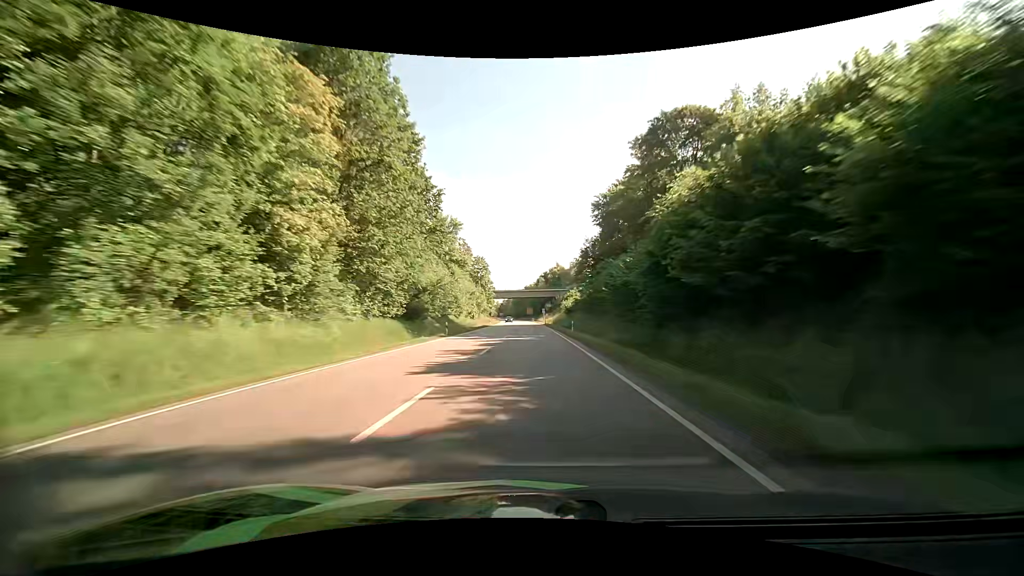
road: primary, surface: asphalt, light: Day
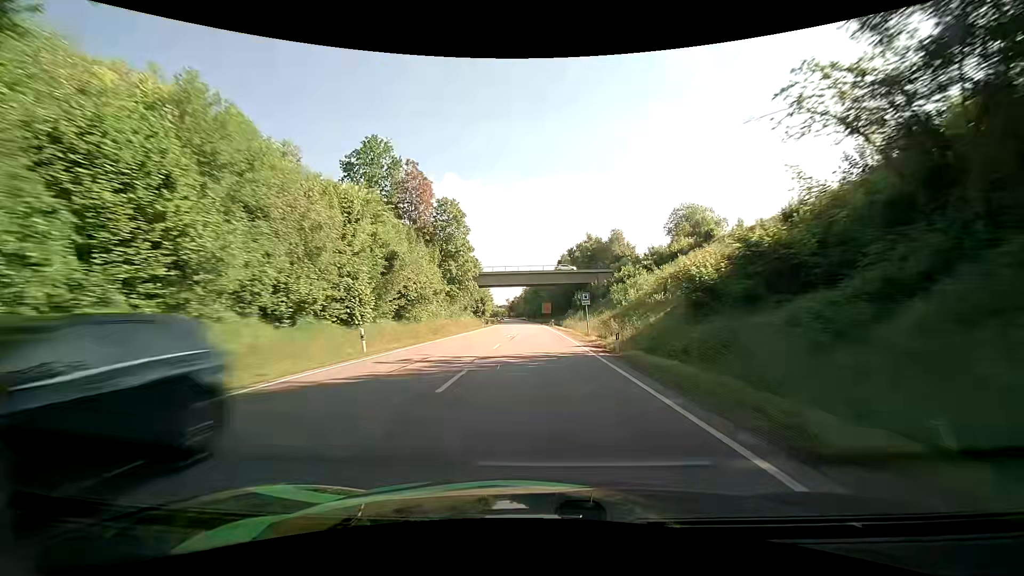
(-1.3, +69.7) m; -2°
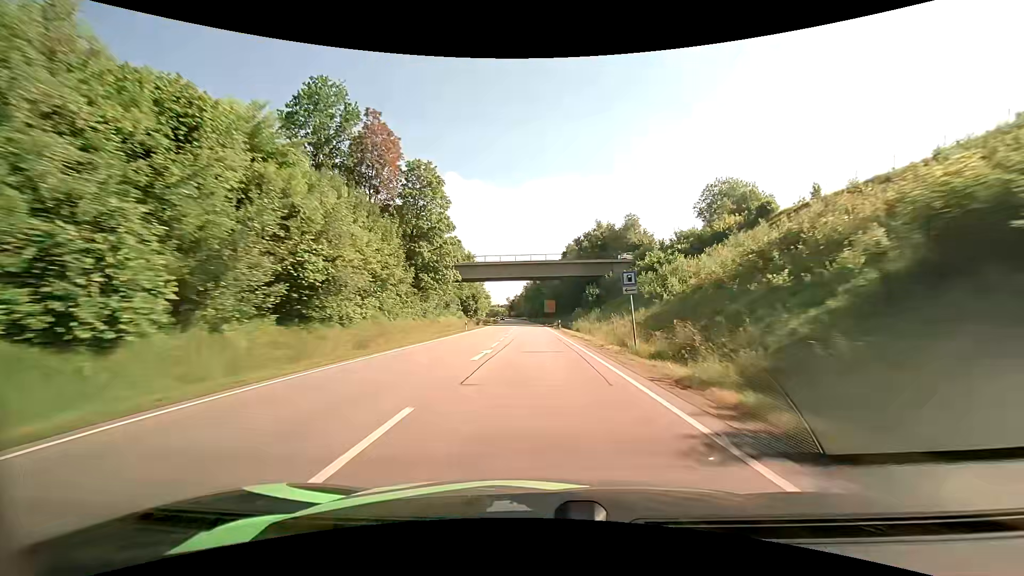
(-0.1, +17.4) m; 0°
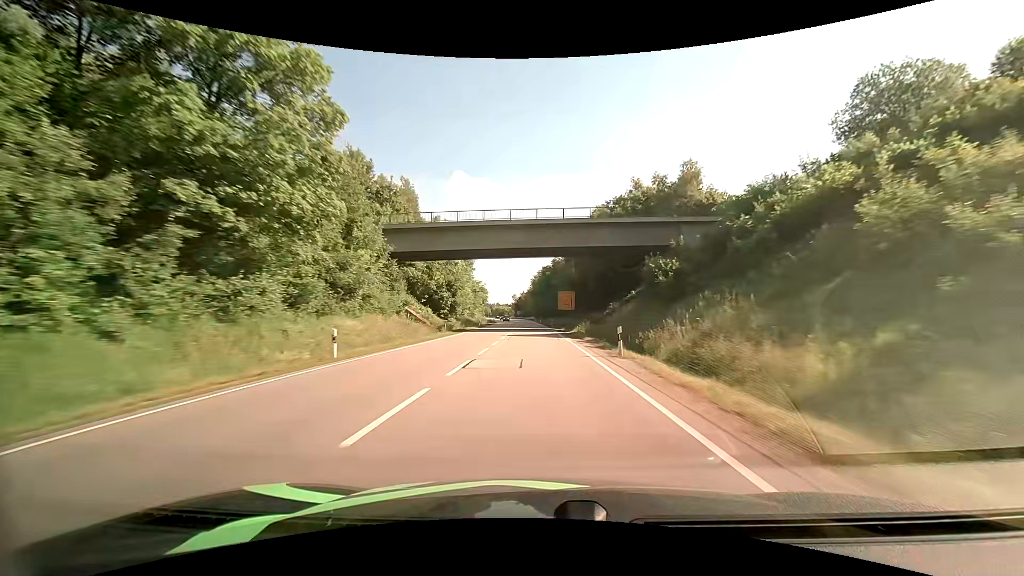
(-0.3, +34.8) m; -1°
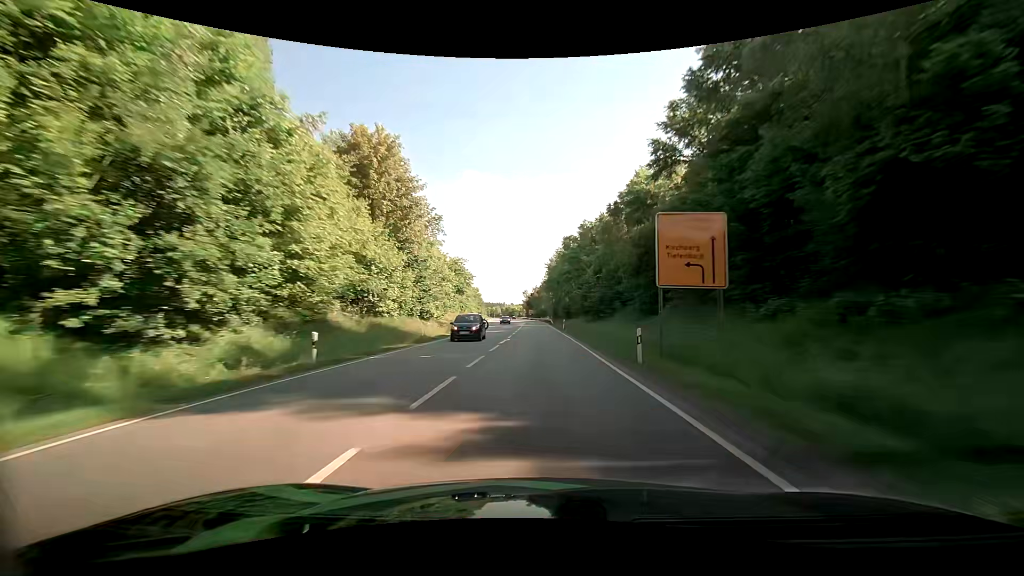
(-0.9, +52.2) m; -2°
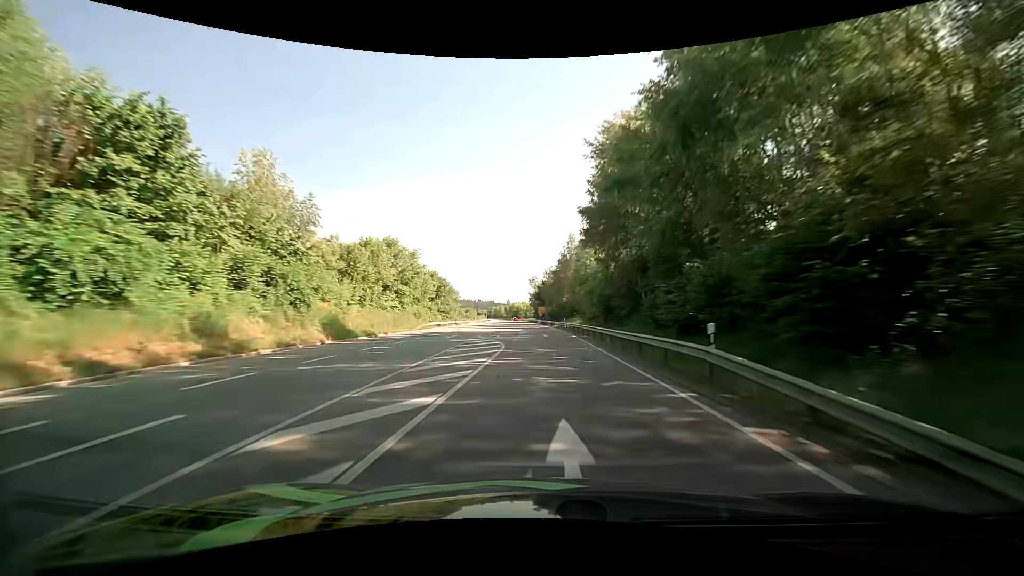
(-0.8, +87.0) m; -1°
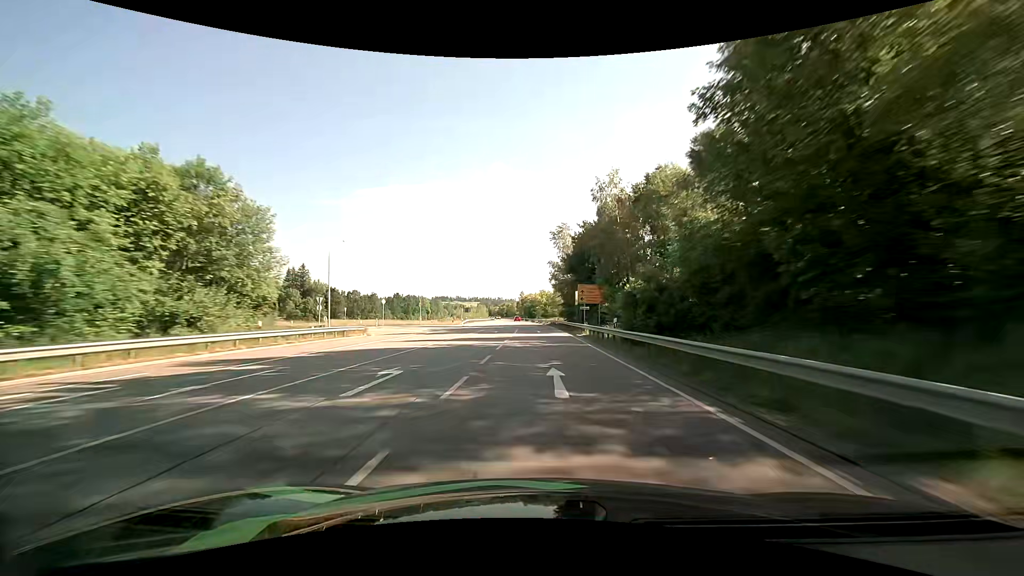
(-1.7, +87.1) m; -3°
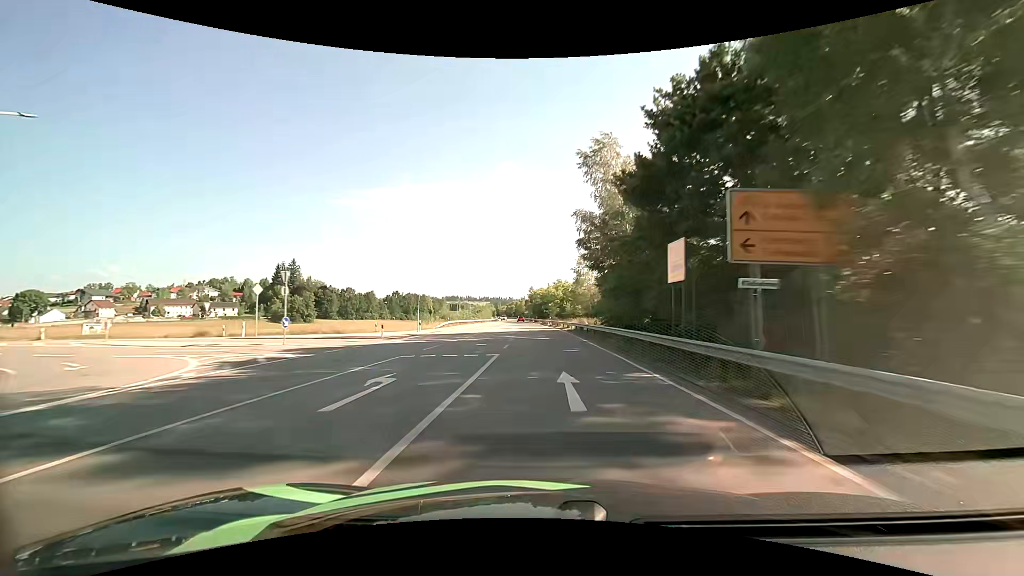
(-0.3, +34.8) m; -1°
(0, +10) (0, +20) (0, +30) (0, +40) (-1, +50) (-1, +60) (-1, +70) (-2, +80) (-2, +90) (-3, +100) m
